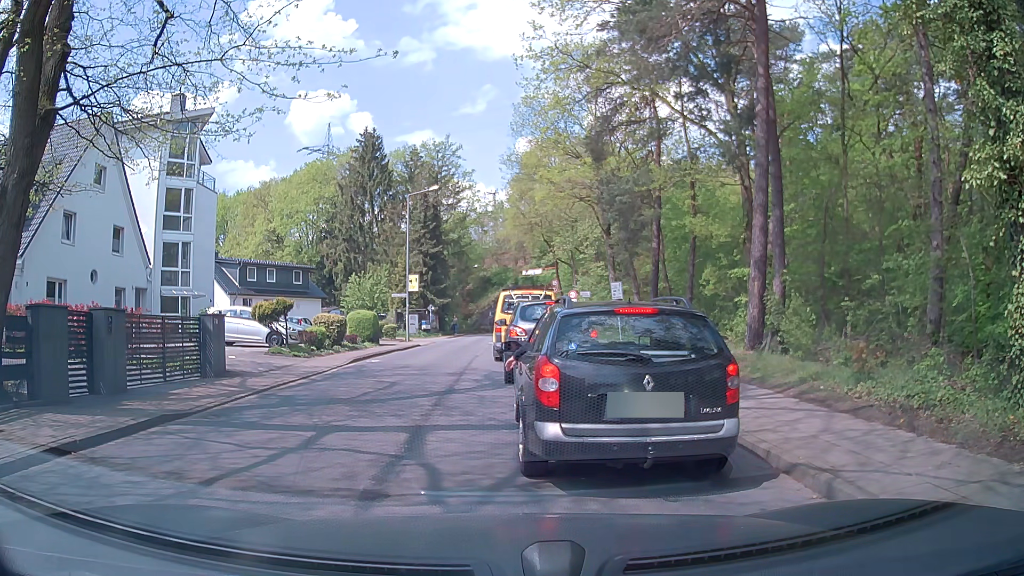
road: tertiary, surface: asphalt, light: Day
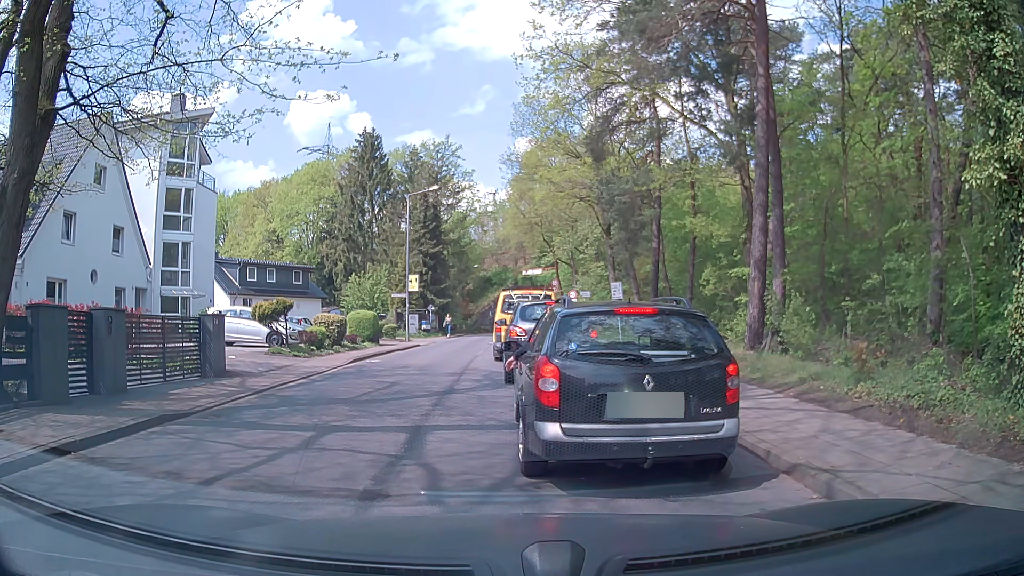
(0.0, 0.0) m; 0°
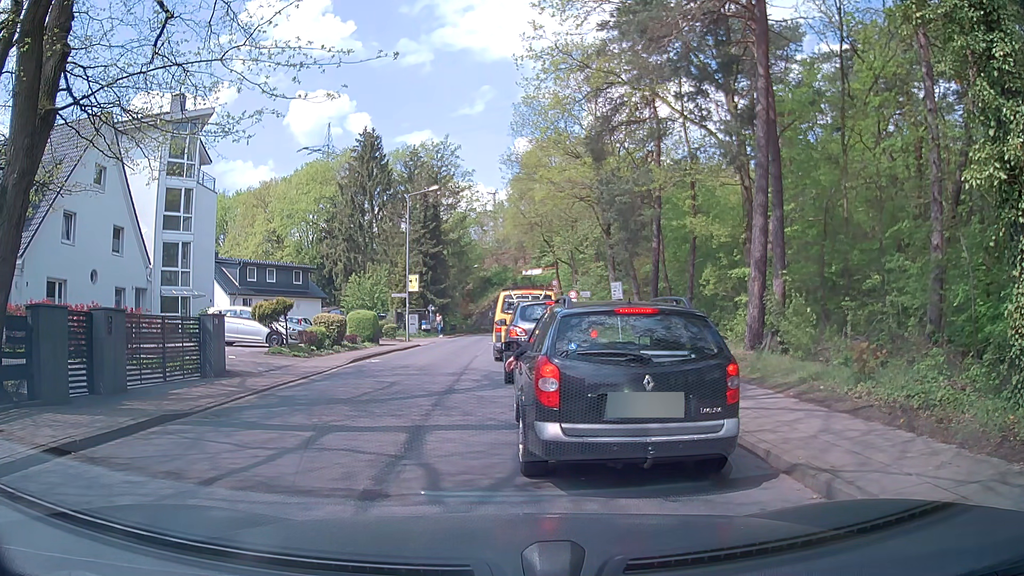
(0.0, 0.0) m; 0°
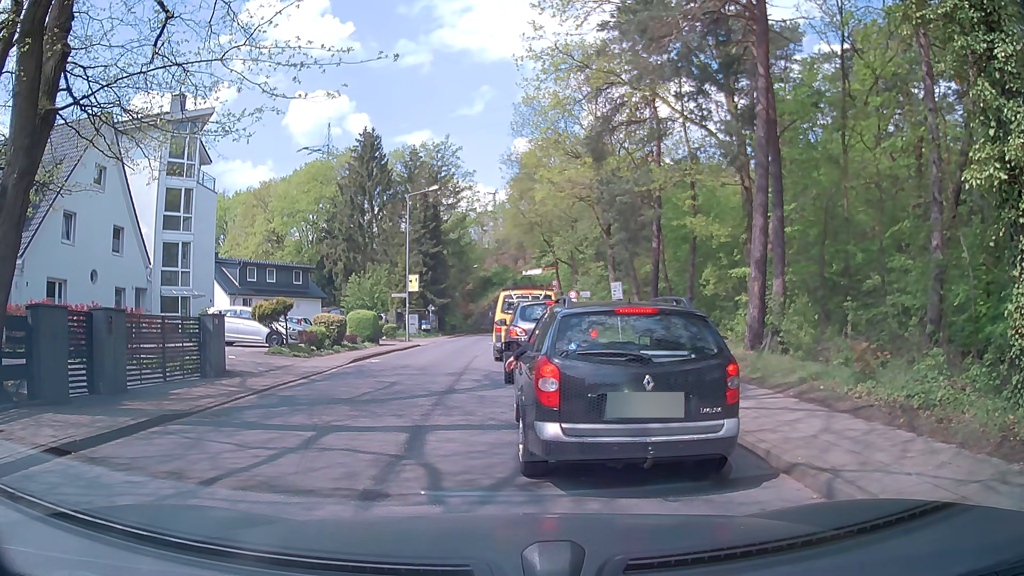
(0.0, 0.0) m; 0°
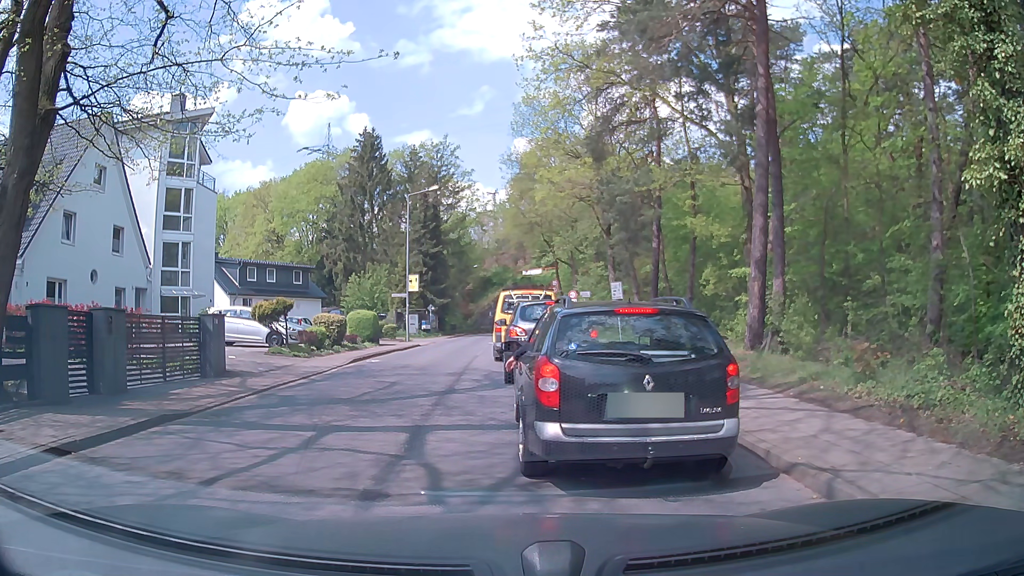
(0.0, 0.0) m; 0°
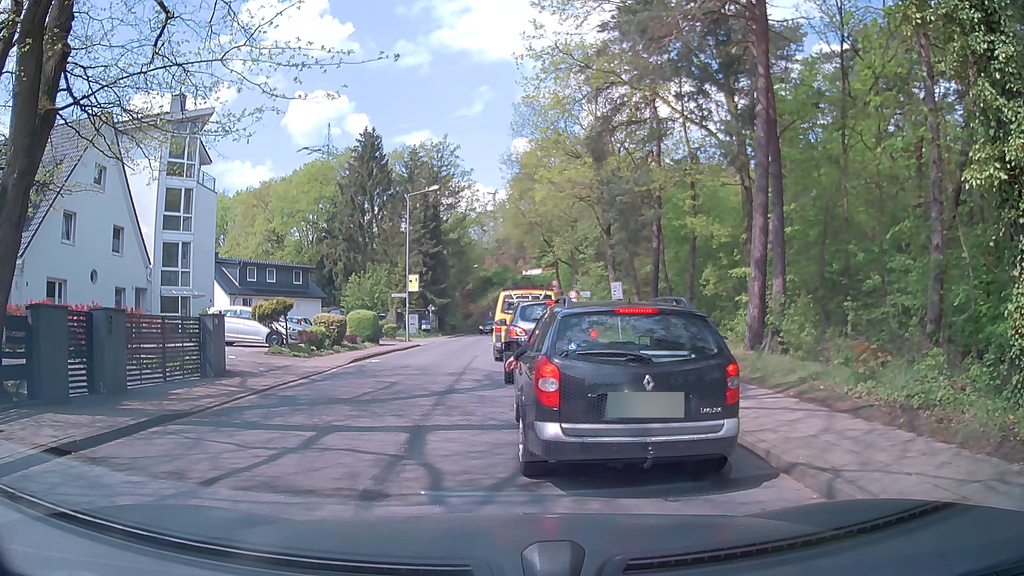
(0.0, 0.0) m; 0°
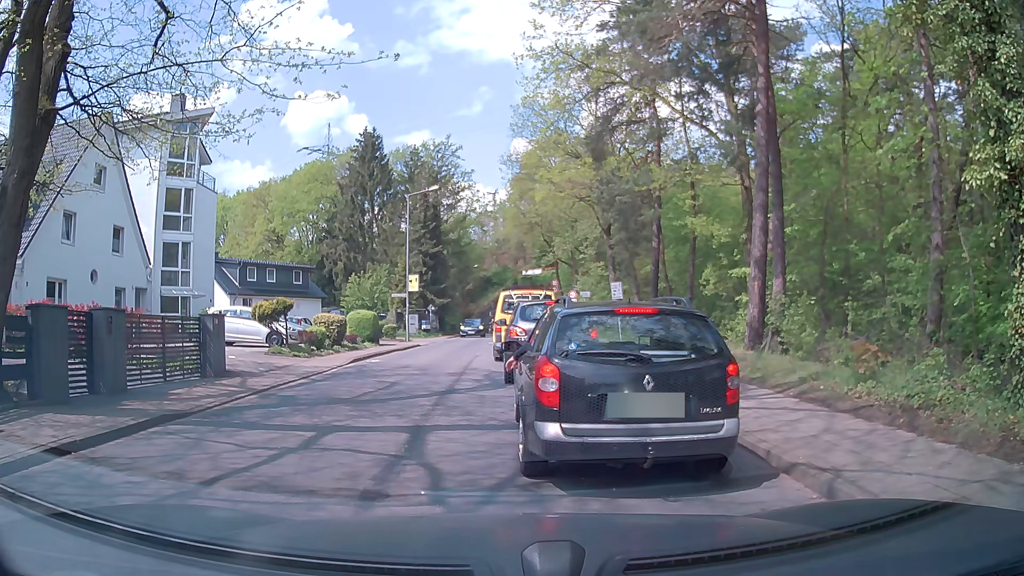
(0.0, 0.0) m; 0°
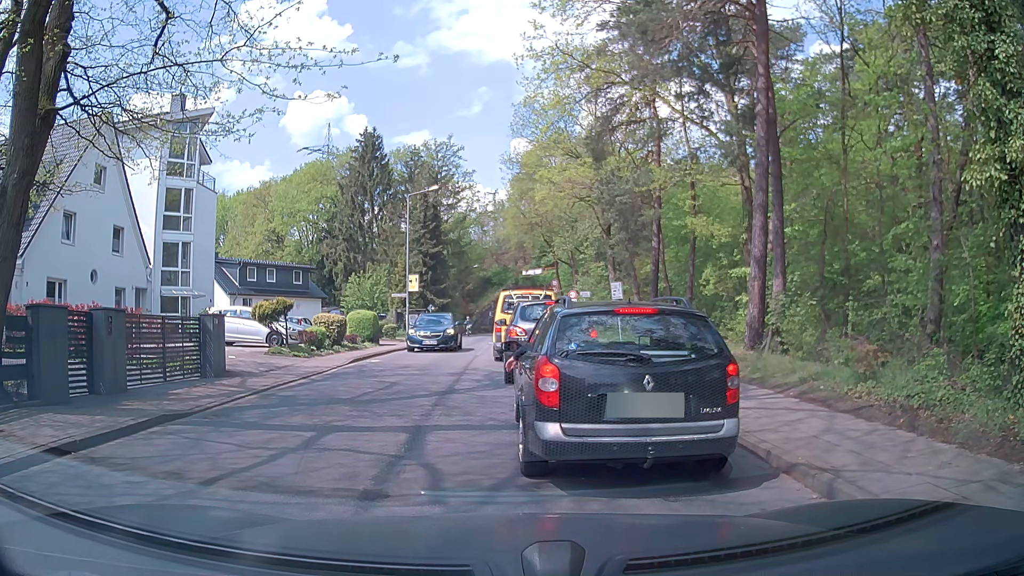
(0.0, 0.0) m; 0°
